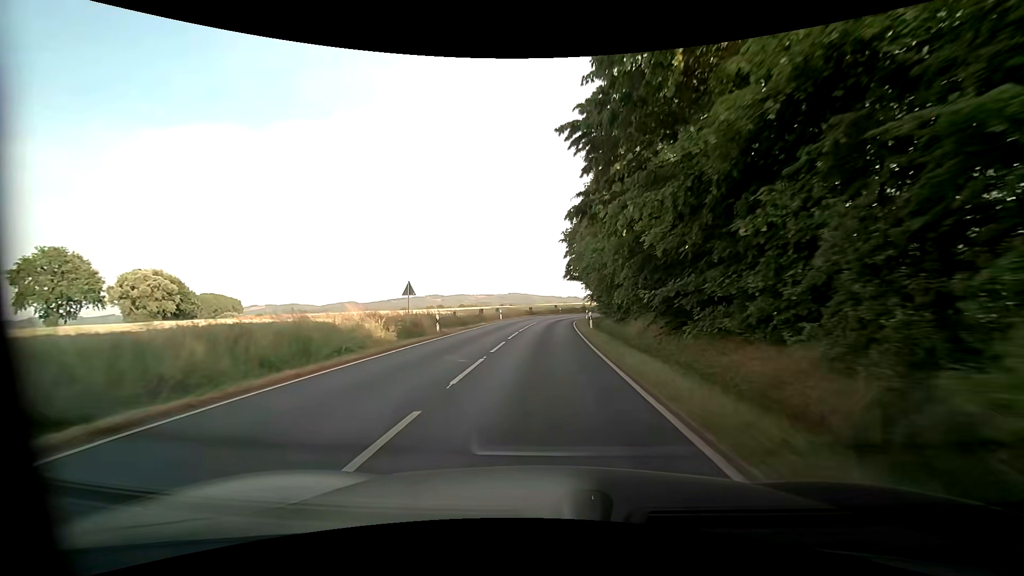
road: primary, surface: asphalt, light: Day
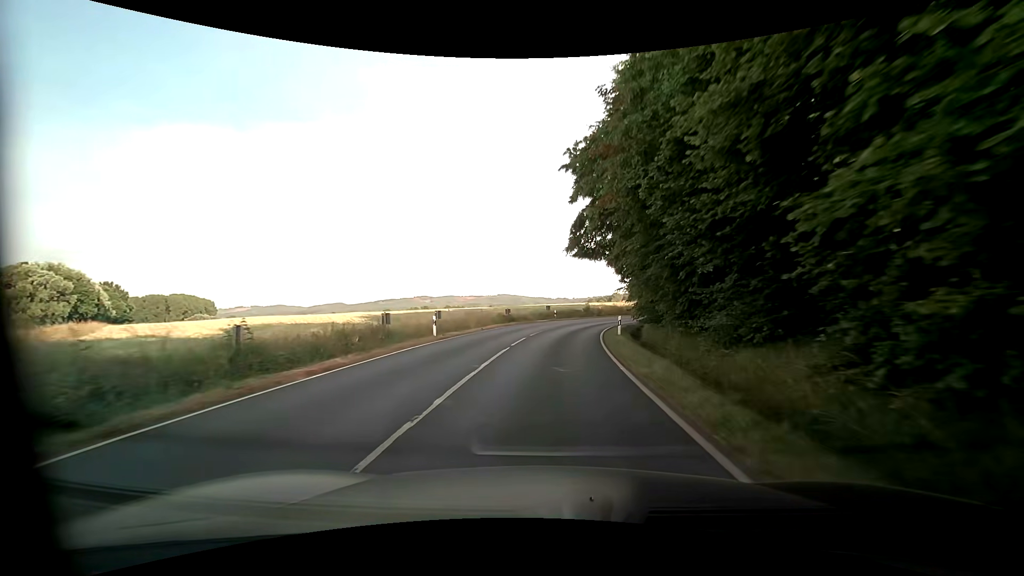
(+0.1, +27.3) m; 0°
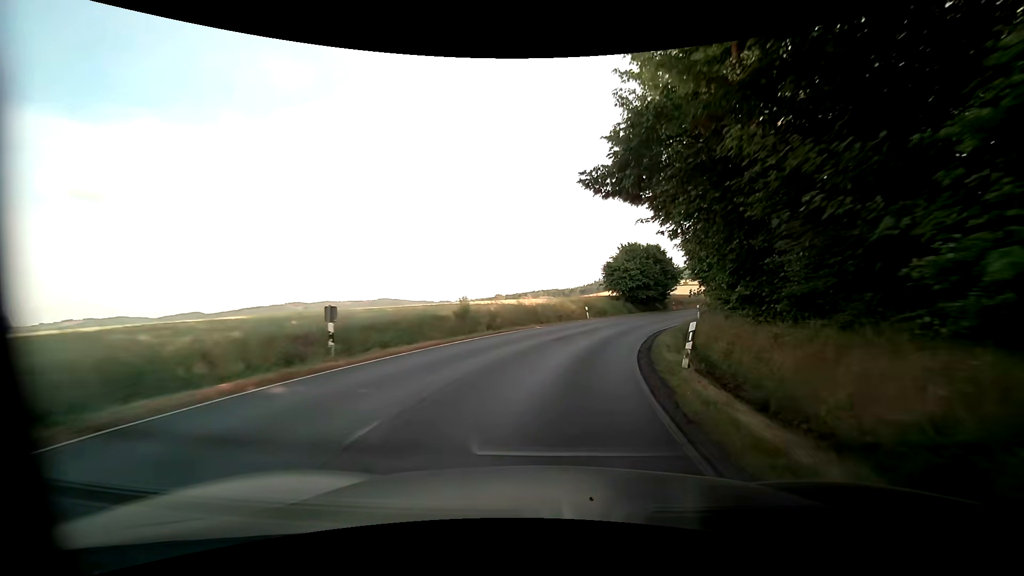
(+3.0, +36.3) m; +14°
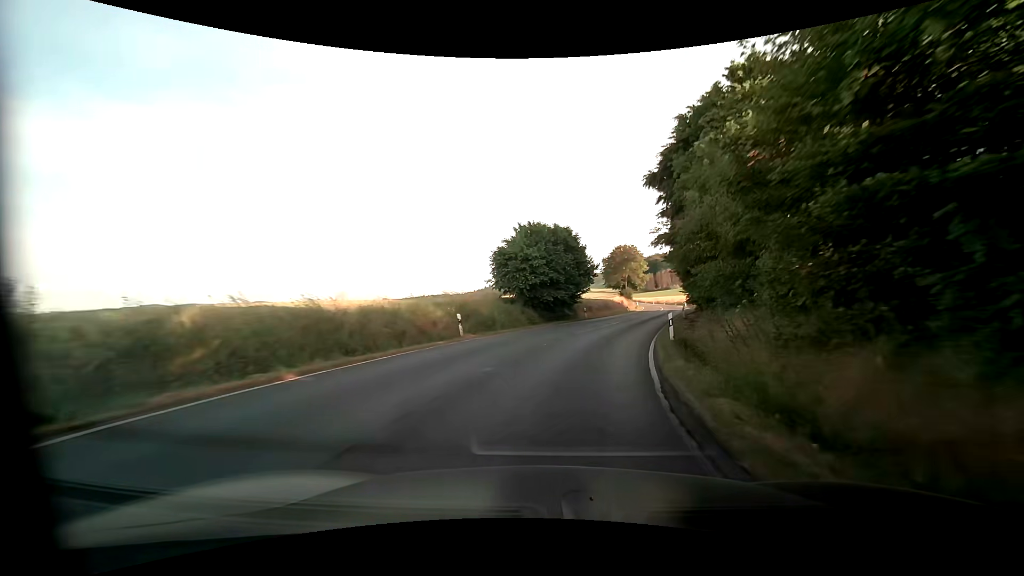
(+1.6, +18.1) m; +11°
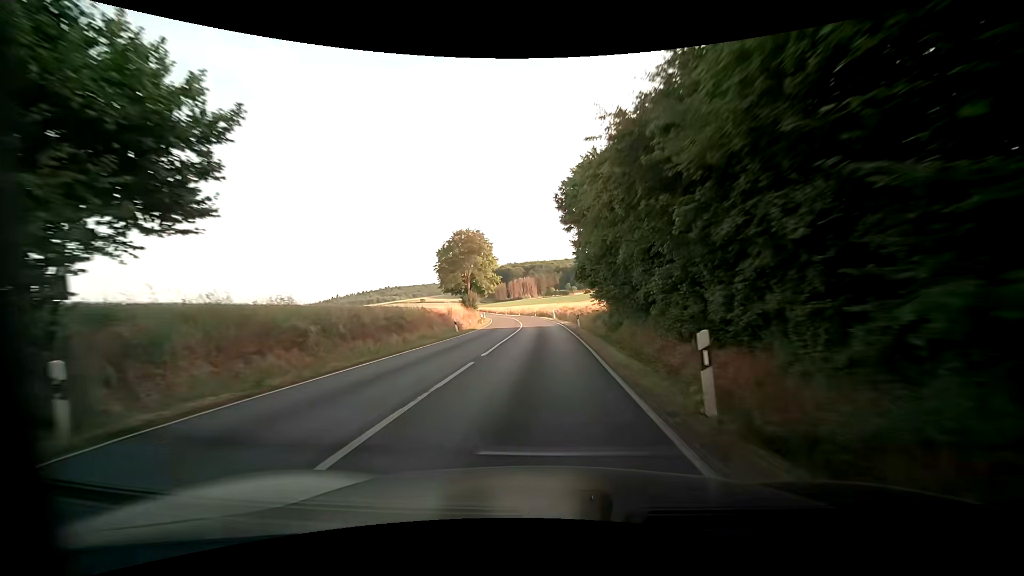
(+7.8, +36.1) m; +19°
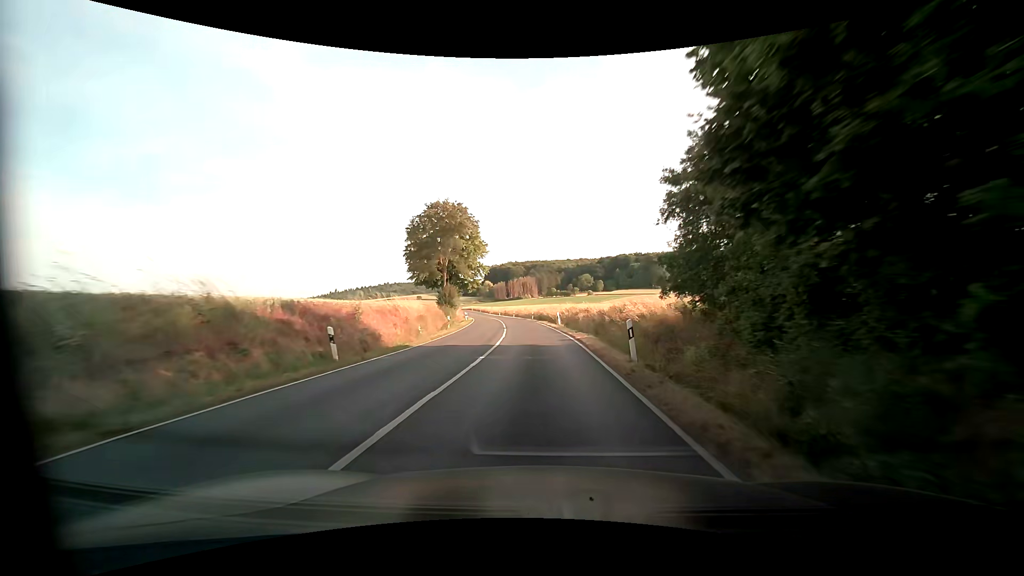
(-0.2, +19.3) m; 0°
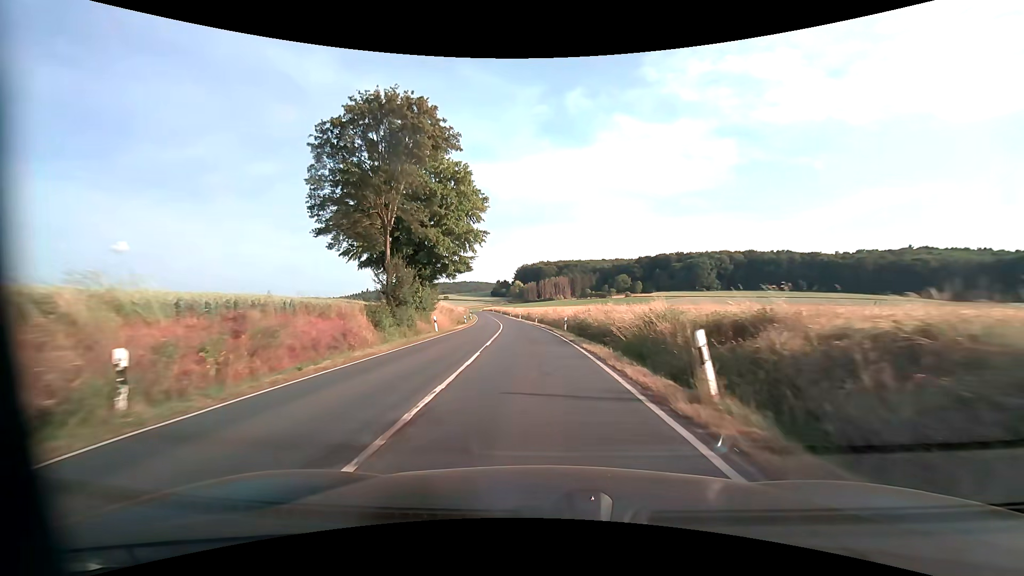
(-1.2, +30.1) m; -5°
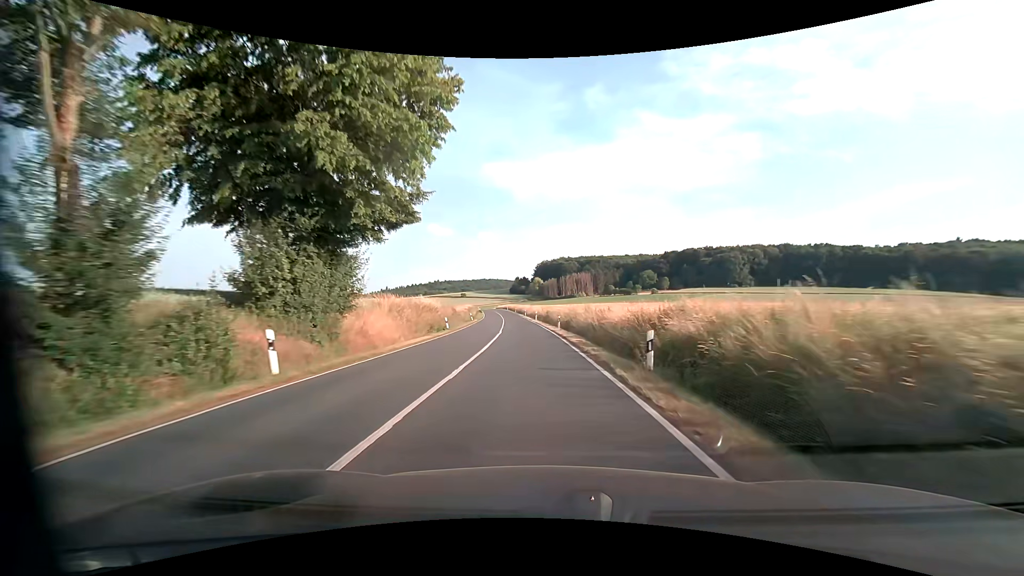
(-0.5, +21.0) m; -2°
(0, +10) (0, +20) (-1, +30) (-1, +40) (-2, +50) (-3, +60) (-4, +70) (-5, +80) (-6, +90) (-7, +100) m
